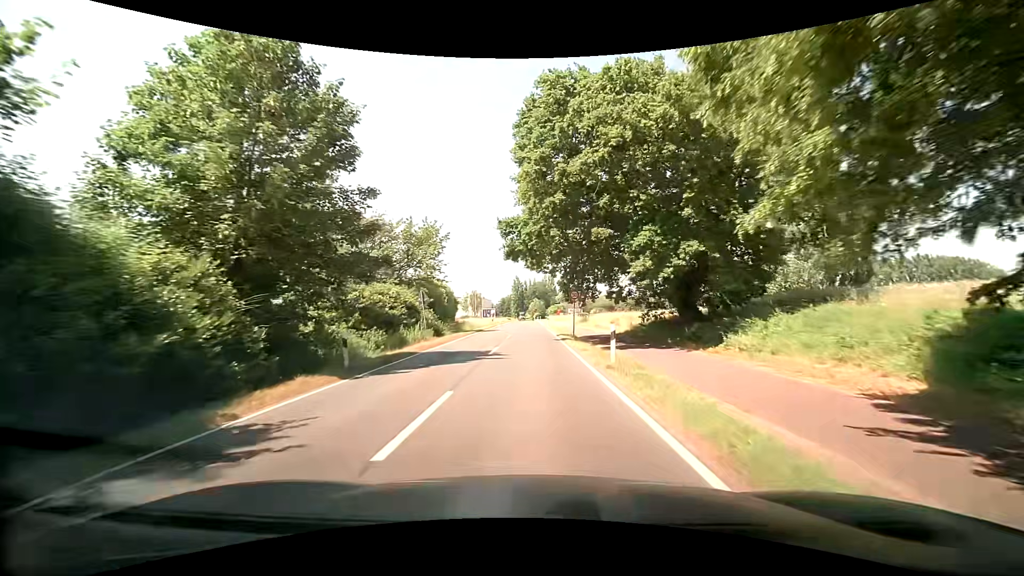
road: secondary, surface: asphalt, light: Day
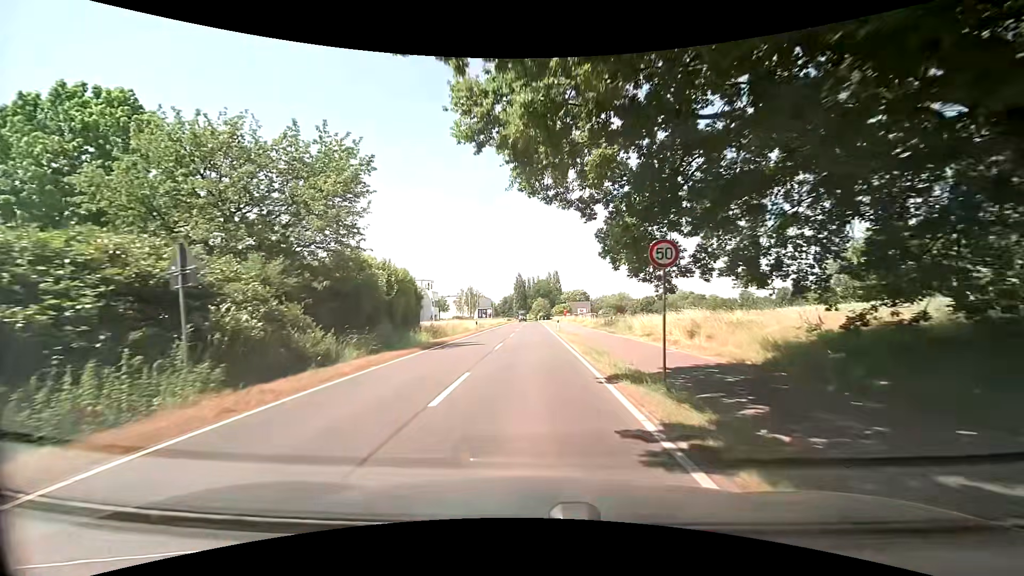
(+0.3, +21.6) m; 0°
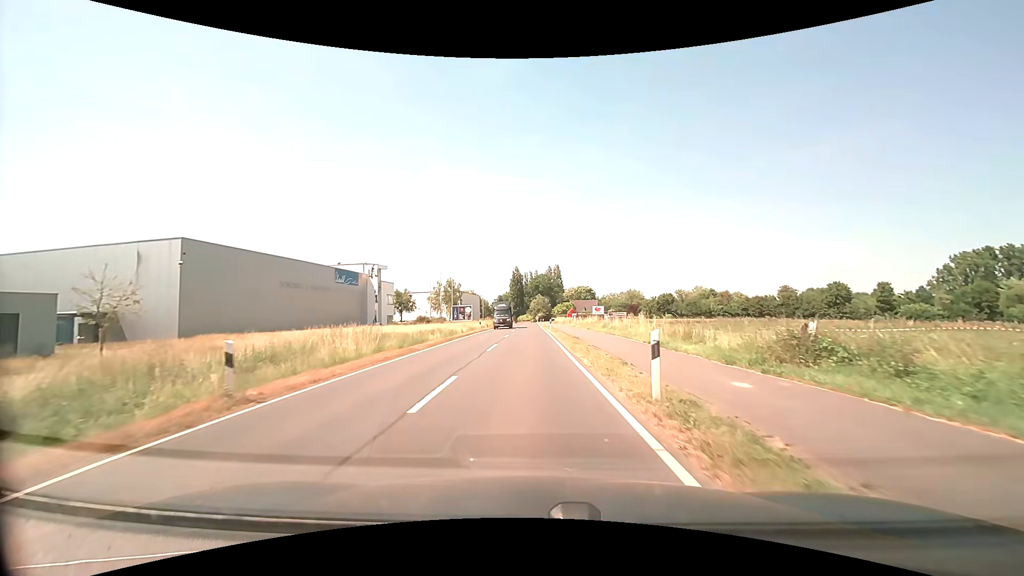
(+0.6, +36.8) m; +1°
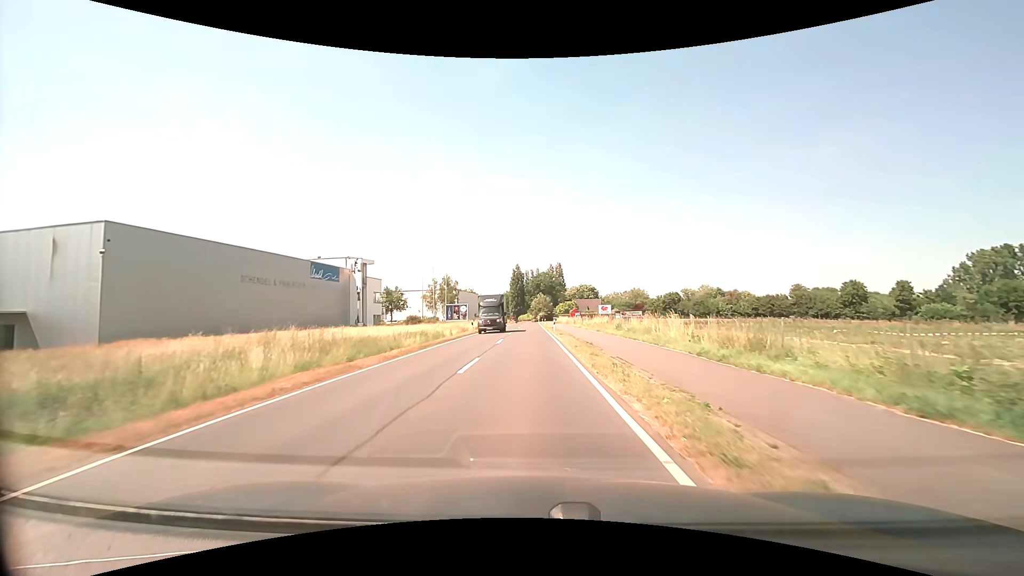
(0.0, +7.5) m; 0°
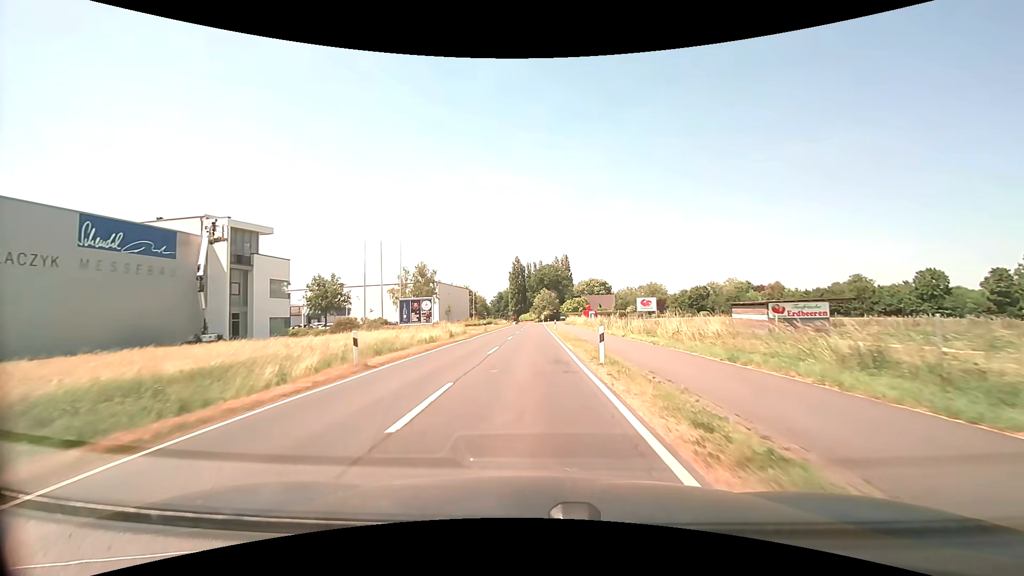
(-0.1, +29.9) m; 0°
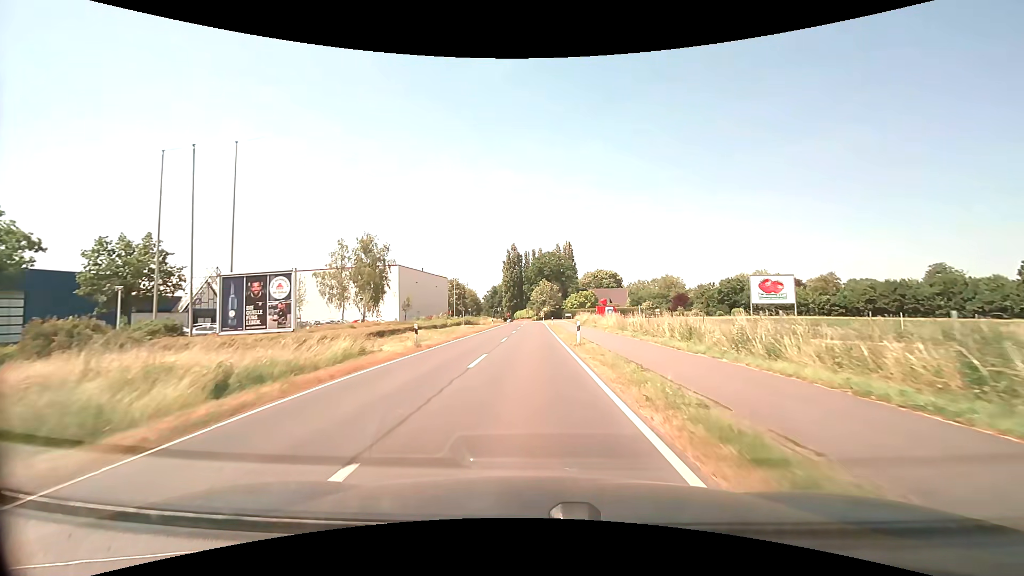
(+0.1, +29.8) m; 0°
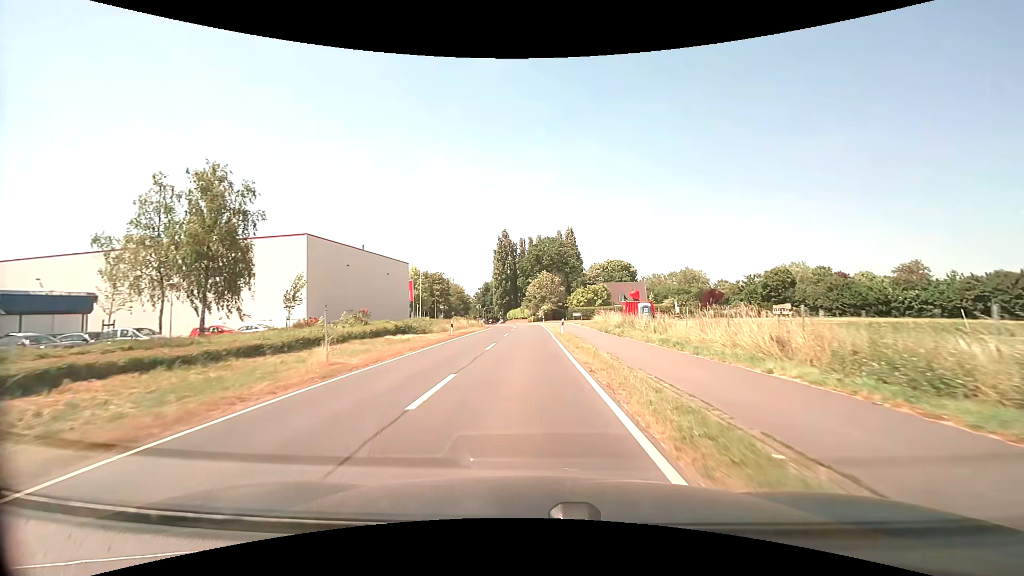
(+0.1, +29.8) m; 0°
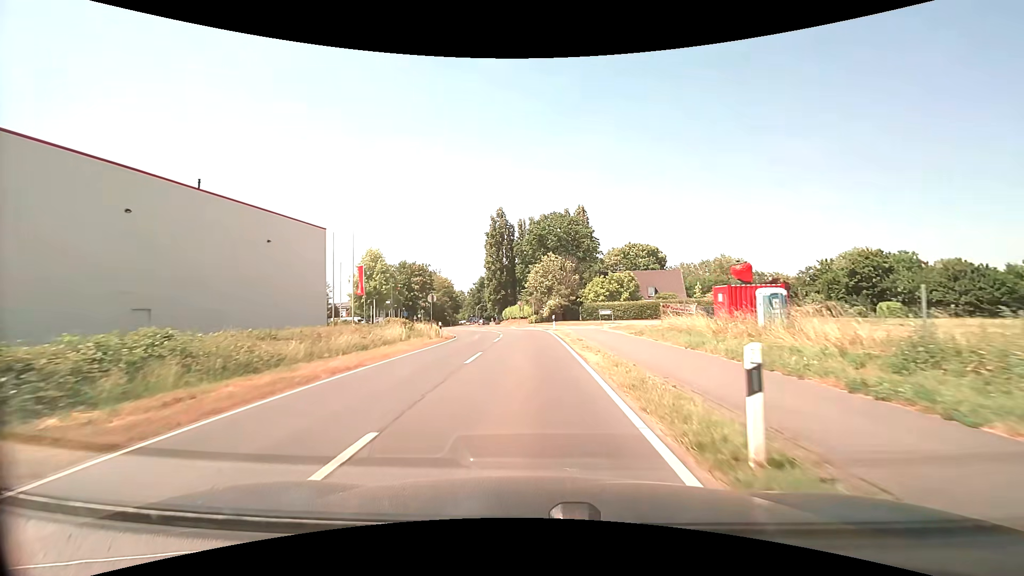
(0.0, +29.9) m; 0°
(0, +10) (0, +20) (0, +30) (-1, +40) (-3, +50) (-6, +59) (-9, +69) (-12, +78) (-15, +88) (-17, +98) m
